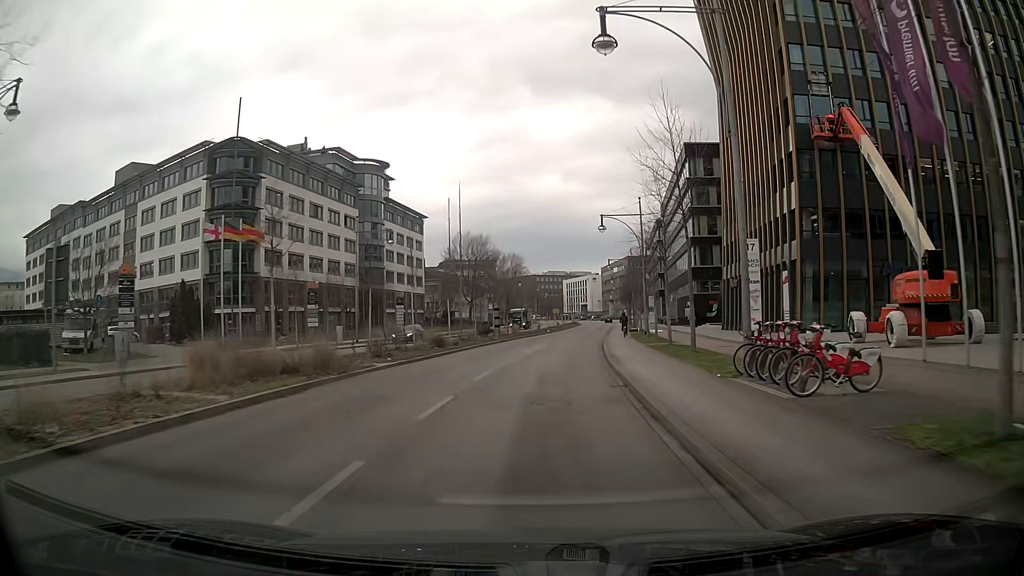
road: primary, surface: asphalt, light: Day
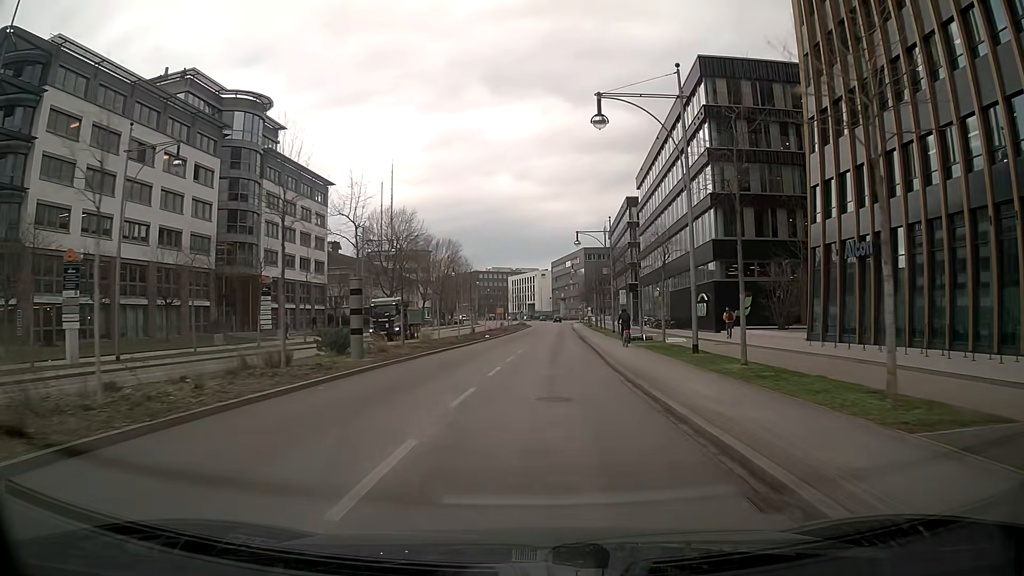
(+0.7, +28.9) m; +4°
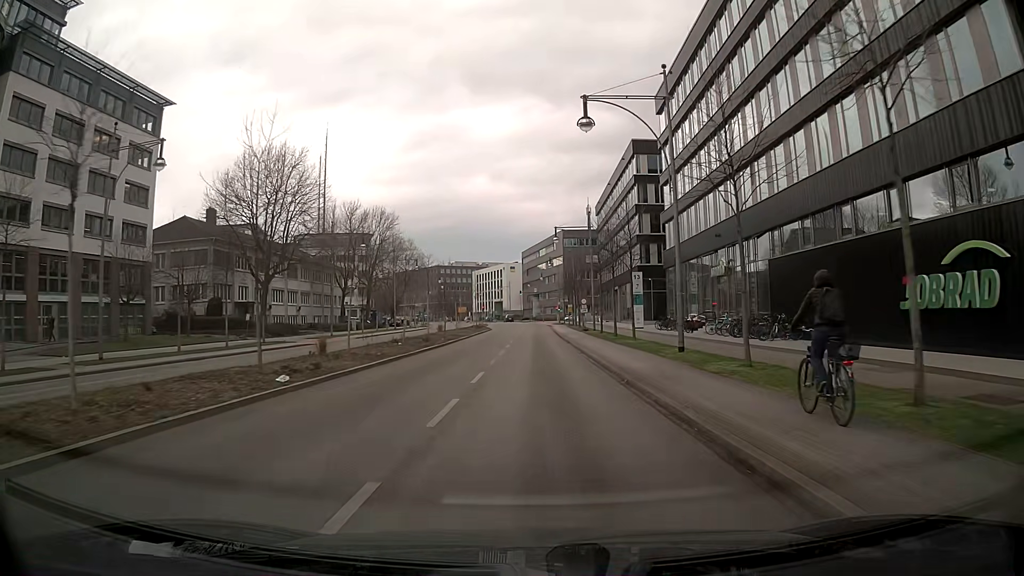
(+1.0, +37.9) m; +2°
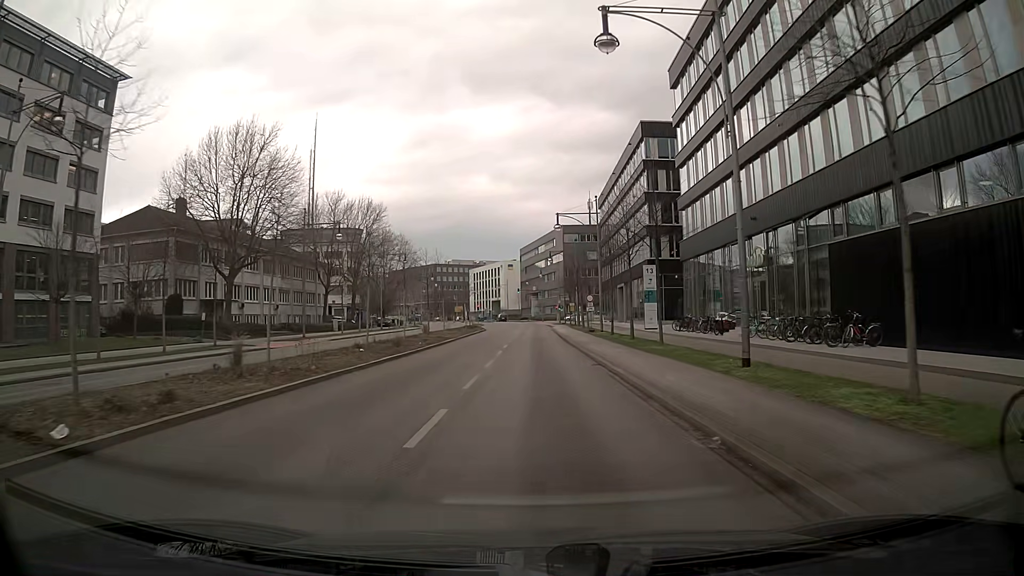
(+0.1, +7.4) m; +1°
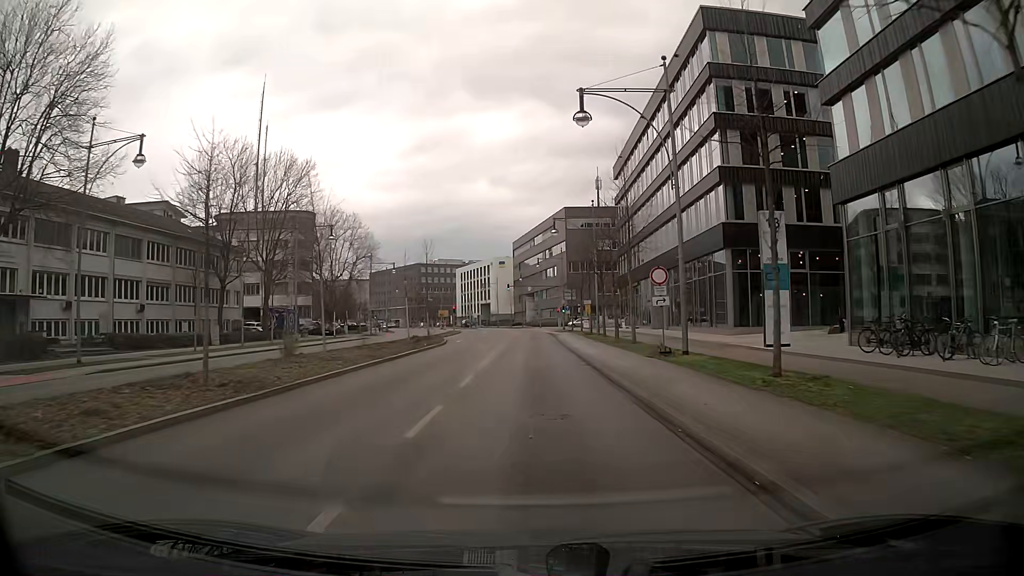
(+0.2, +29.3) m; 0°
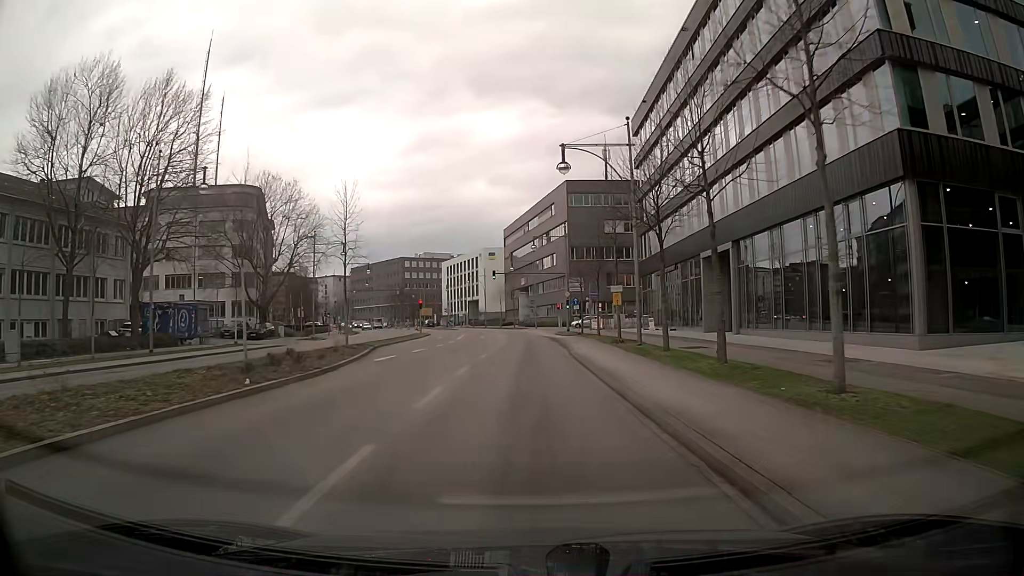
(+0.2, +21.6) m; +1°
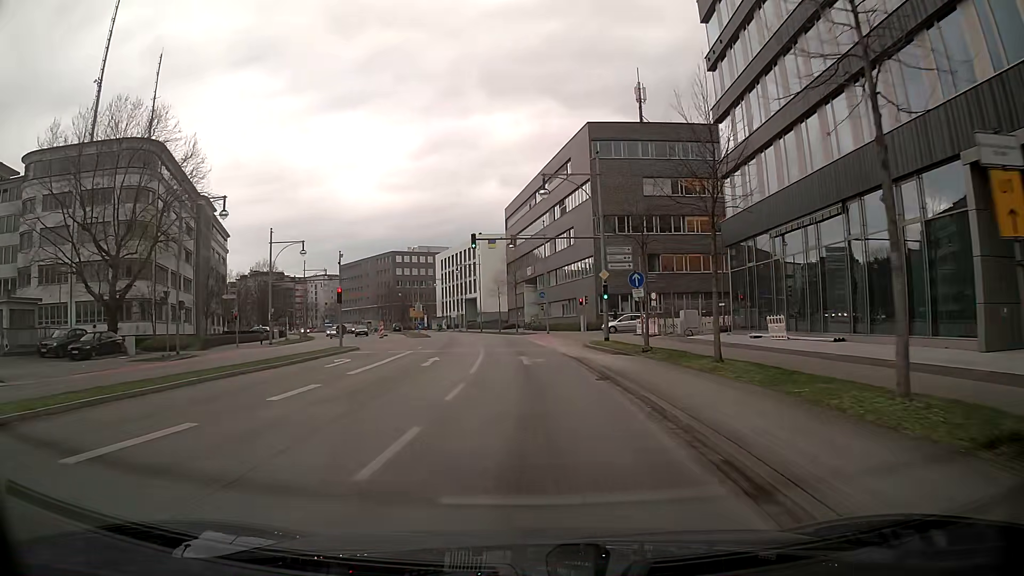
(-0.1, +28.5) m; 0°
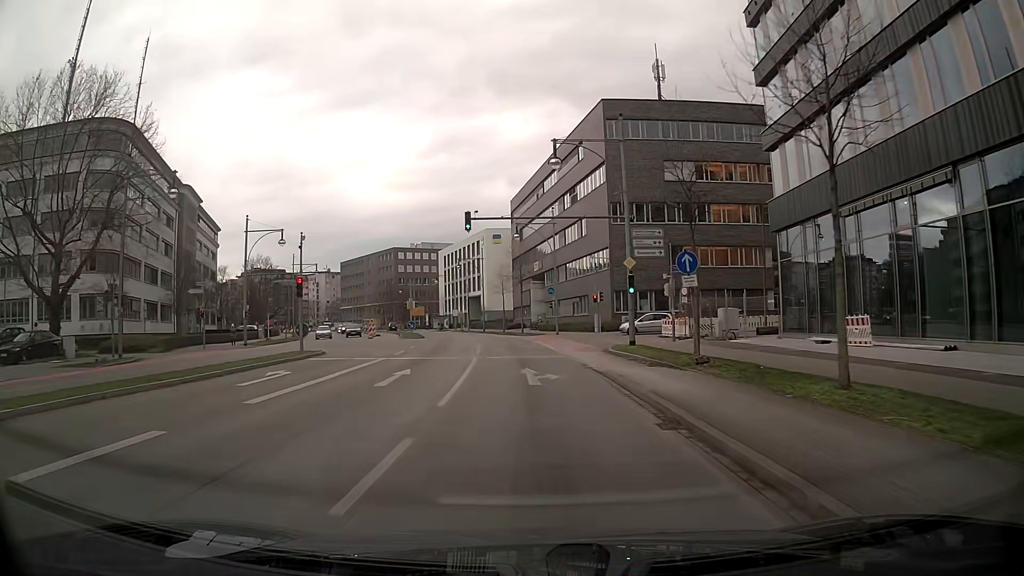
(-0.1, +7.1) m; -1°
(0, +10) (0, +20) (0, +30) (-1, +40) (-2, +50) (-4, +60) (-6, +70) (-8, +79) (-10, +89) (-13, +99) m
